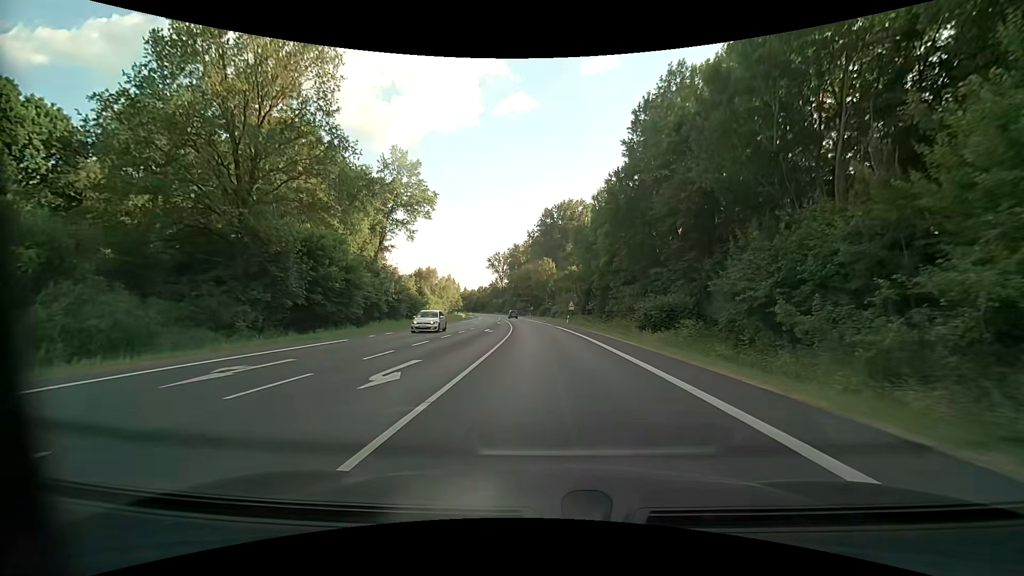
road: primary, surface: asphalt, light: Day
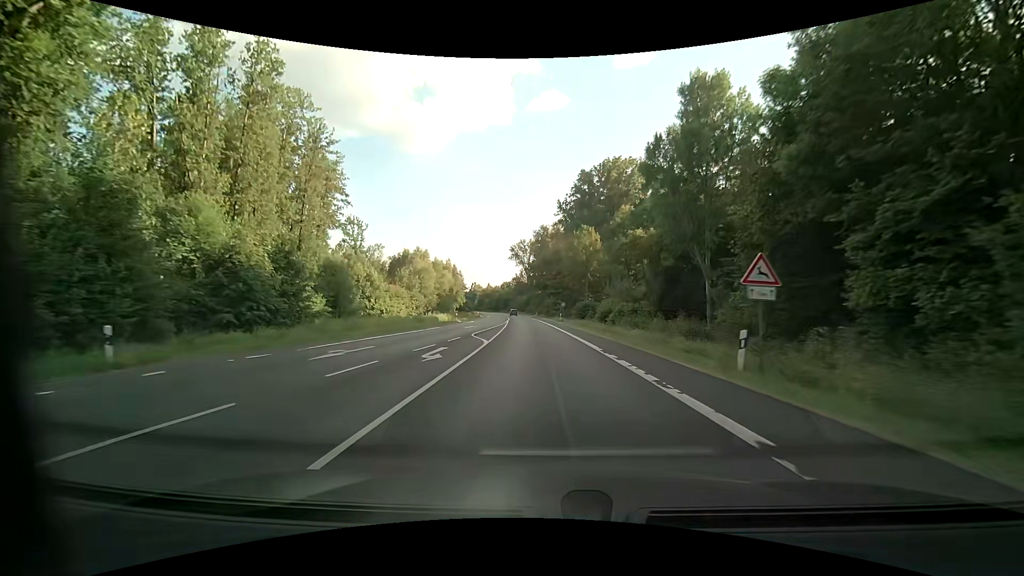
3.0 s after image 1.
(-1.0, +46.8) m; -4°
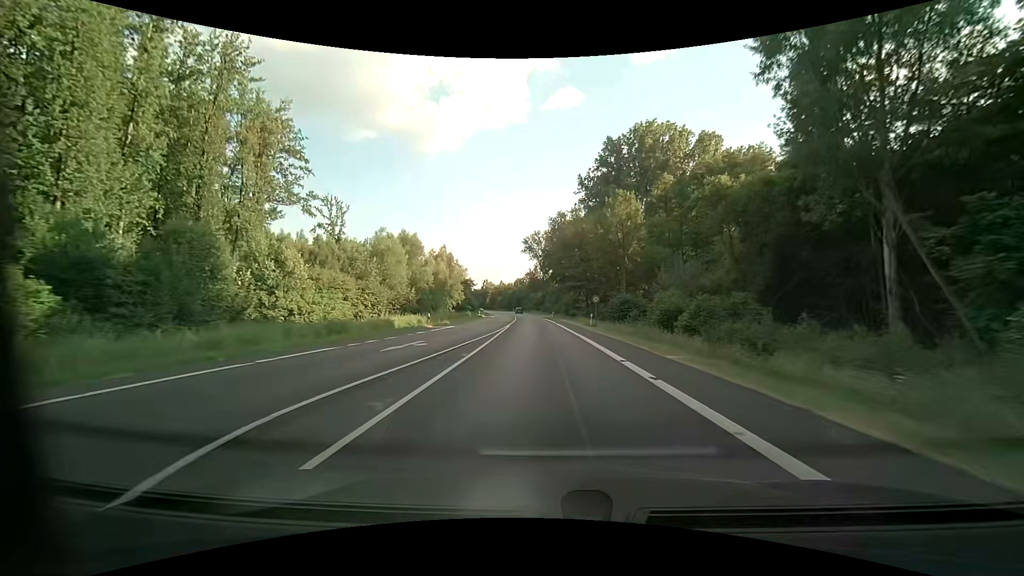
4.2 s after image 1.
(-0.2, +22.9) m; -1°
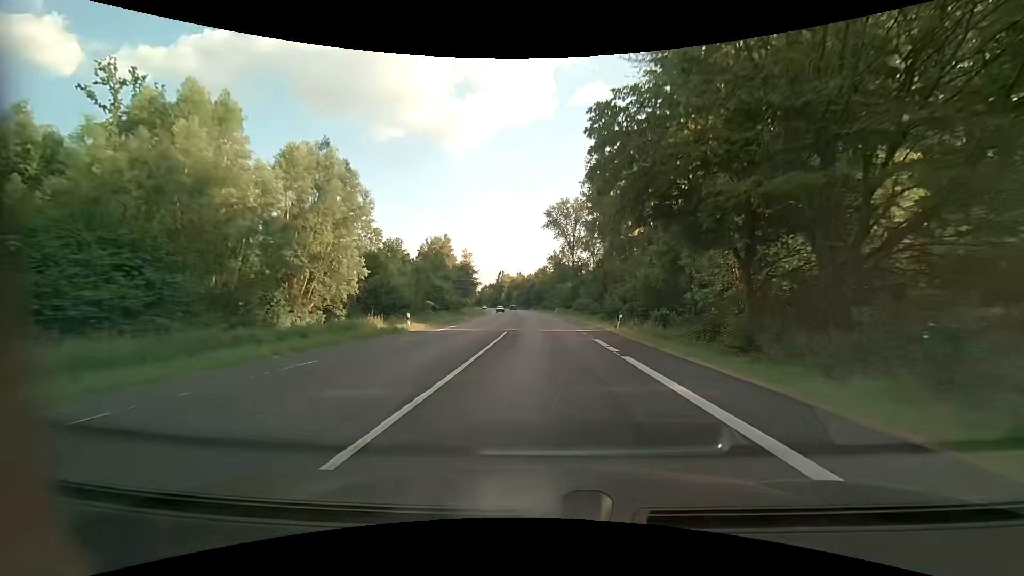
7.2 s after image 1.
(-1.5, +58.0) m; -3°
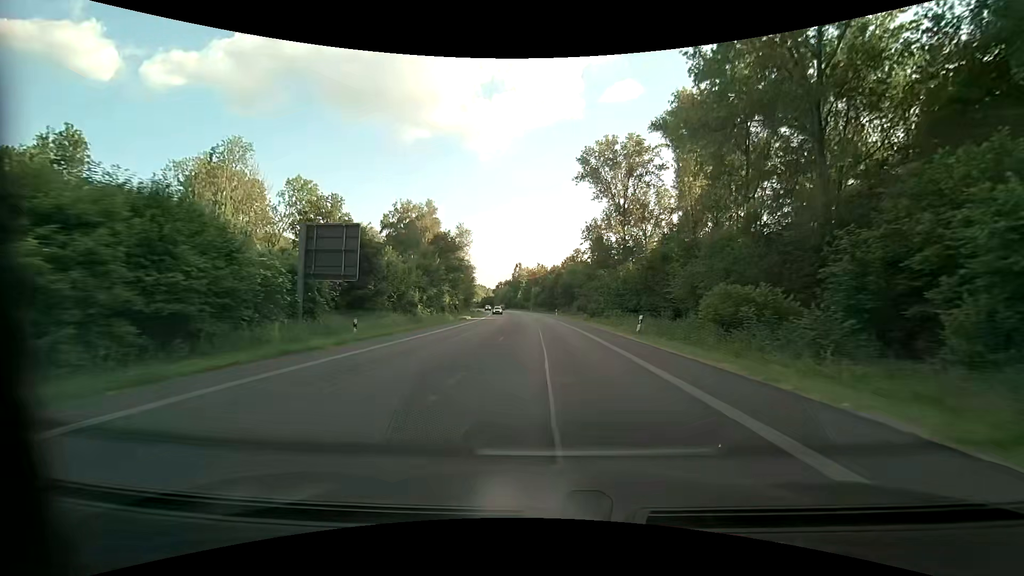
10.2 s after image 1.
(-1.3, +56.9) m; -3°
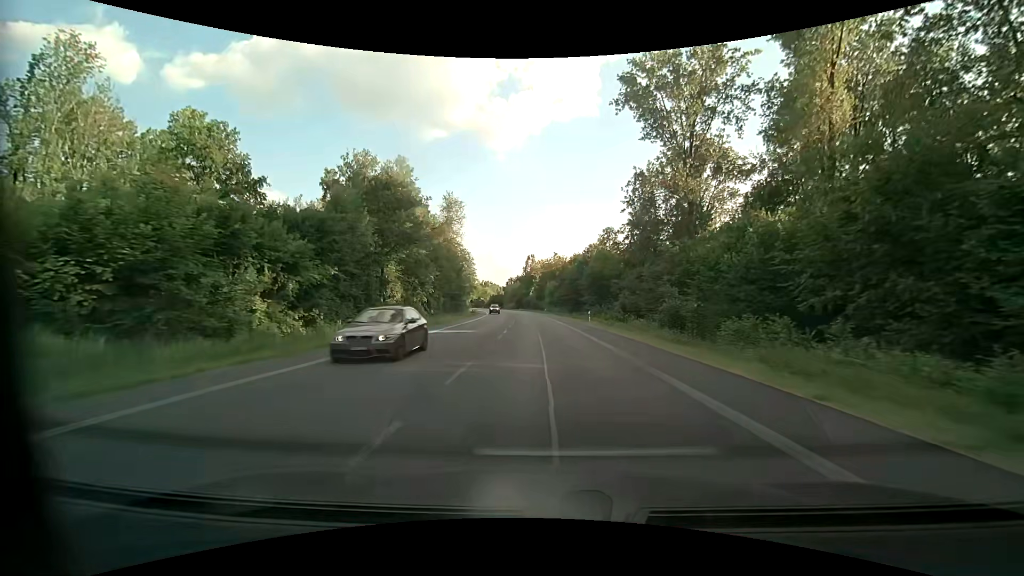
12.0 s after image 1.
(-0.6, +33.9) m; -2°
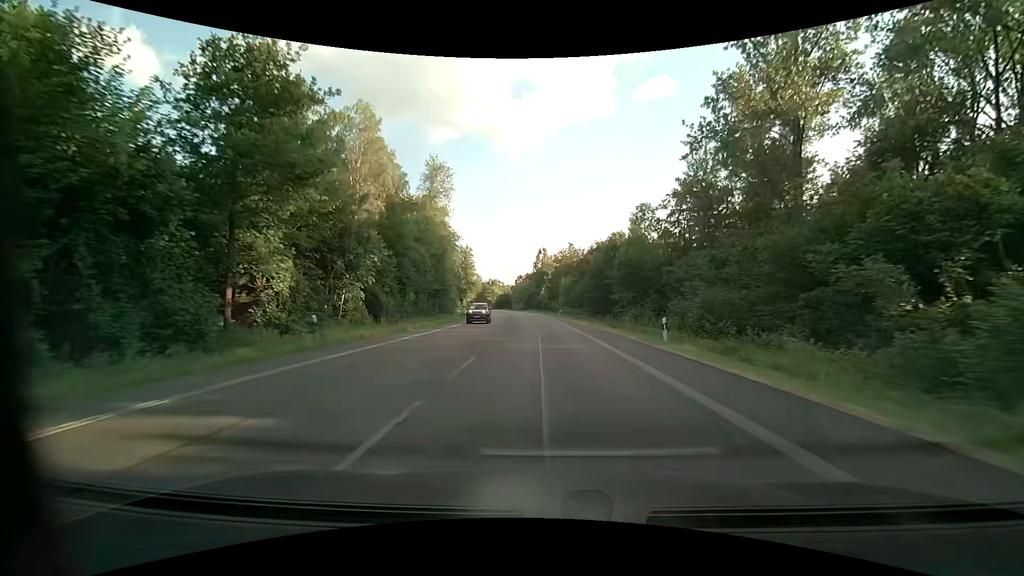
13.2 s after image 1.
(-0.3, +22.6) m; -2°
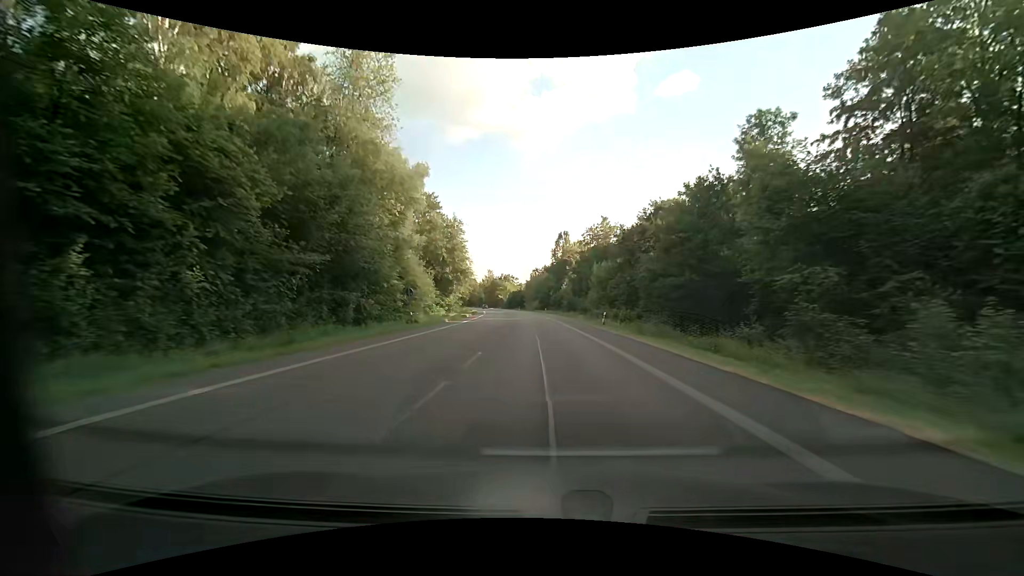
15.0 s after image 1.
(-0.5, +33.8) m; -2°
(0, +10) (0, +20) (-1, +30) (-1, +40) (-2, +50) (-3, +60) (-3, +70) (-4, +80) (-6, +90) (-7, +100) m
